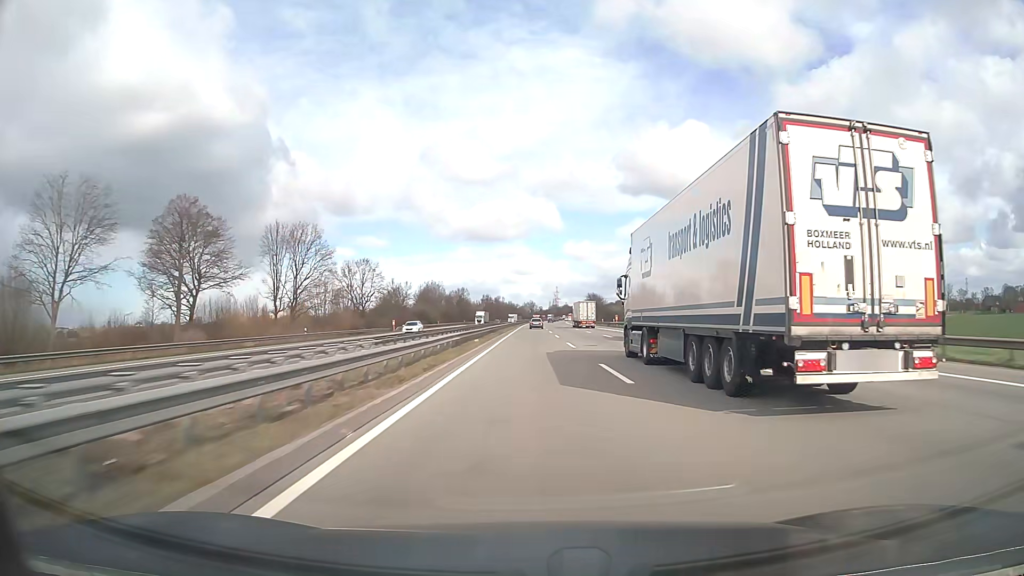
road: motorway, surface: asphalt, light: Day
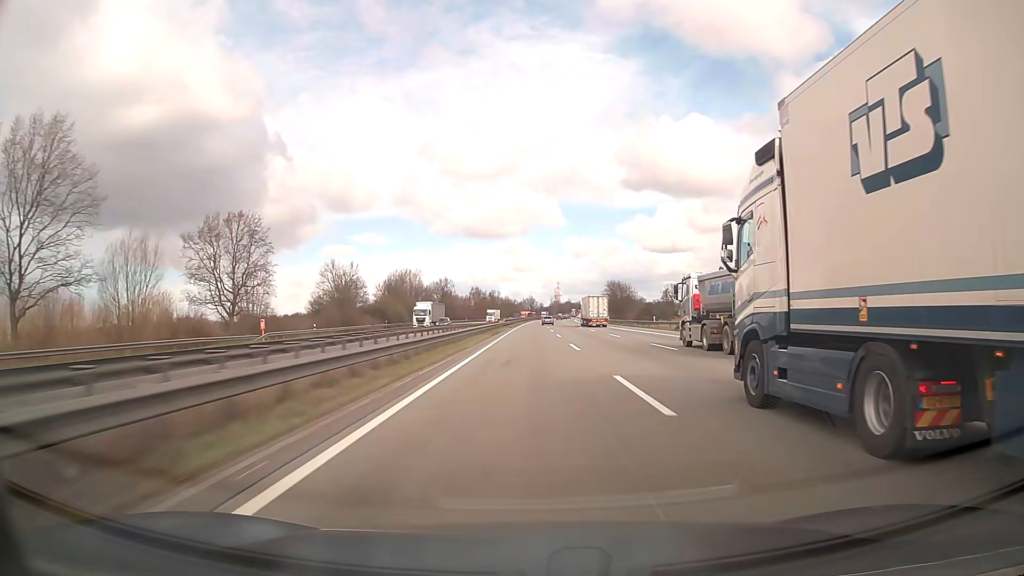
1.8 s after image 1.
(+0.2, +59.0) m; 0°
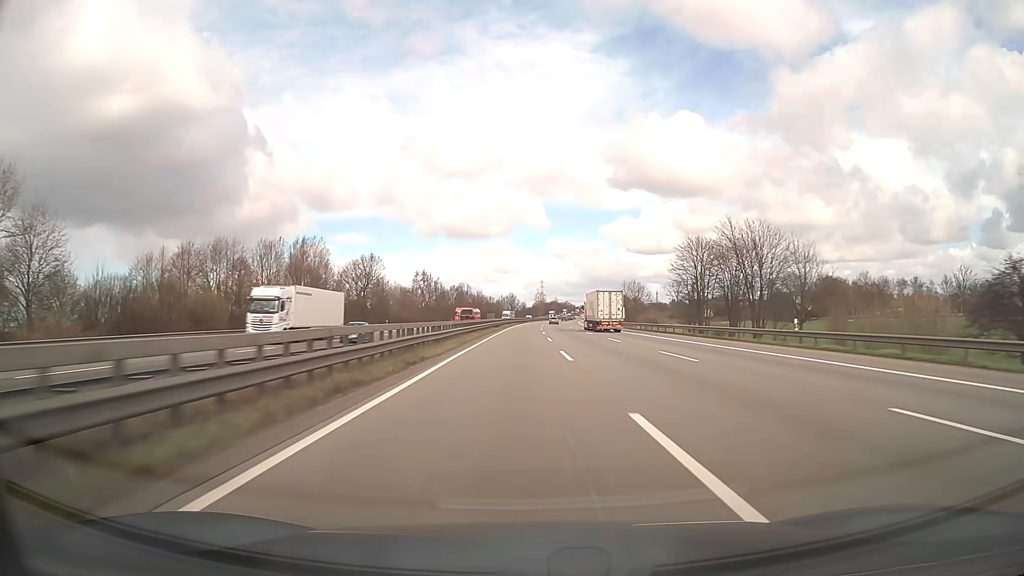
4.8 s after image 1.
(+0.7, +96.3) m; +2°
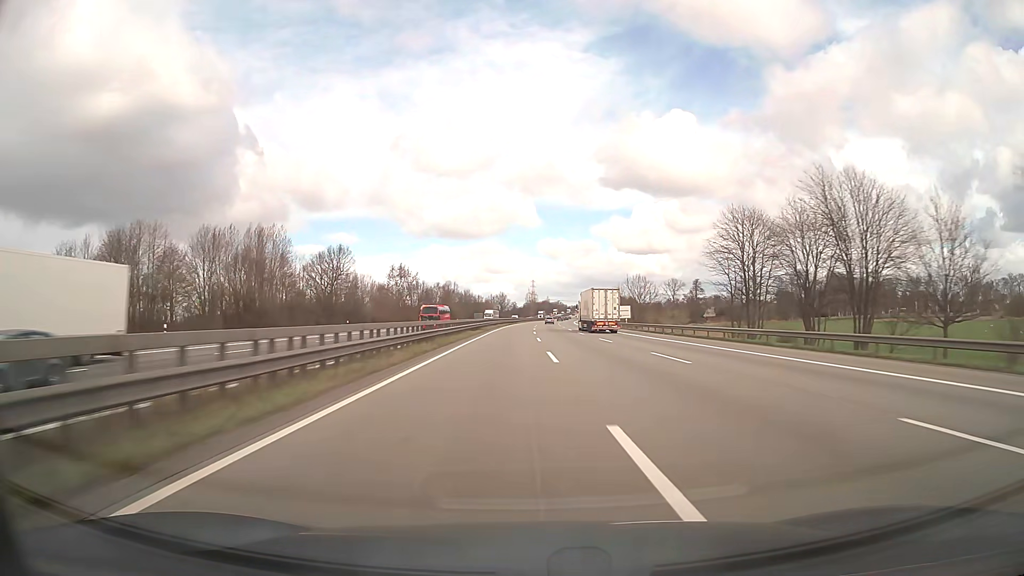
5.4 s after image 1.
(+0.1, +19.1) m; +1°
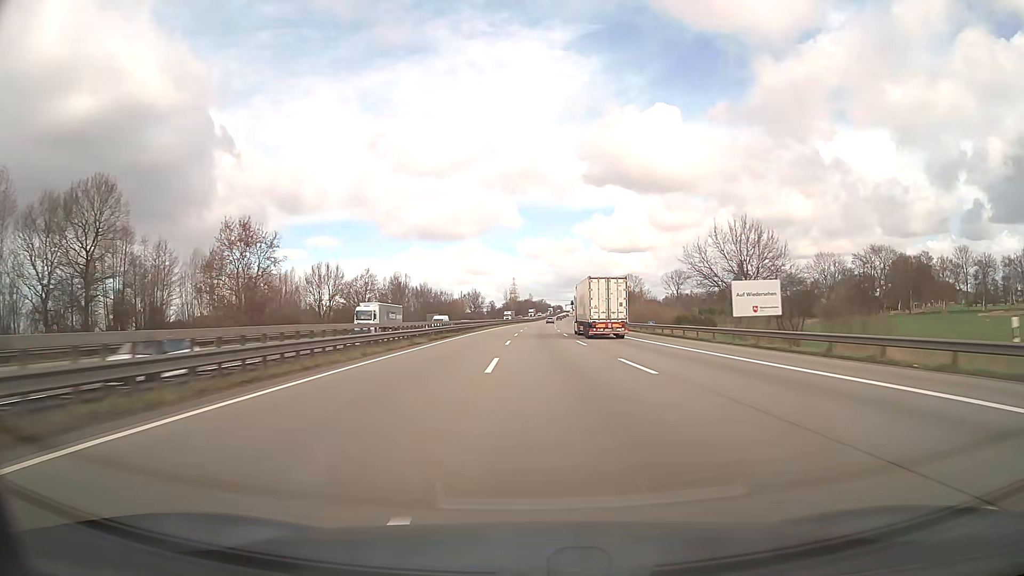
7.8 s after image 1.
(+1.3, +76.2) m; +2°
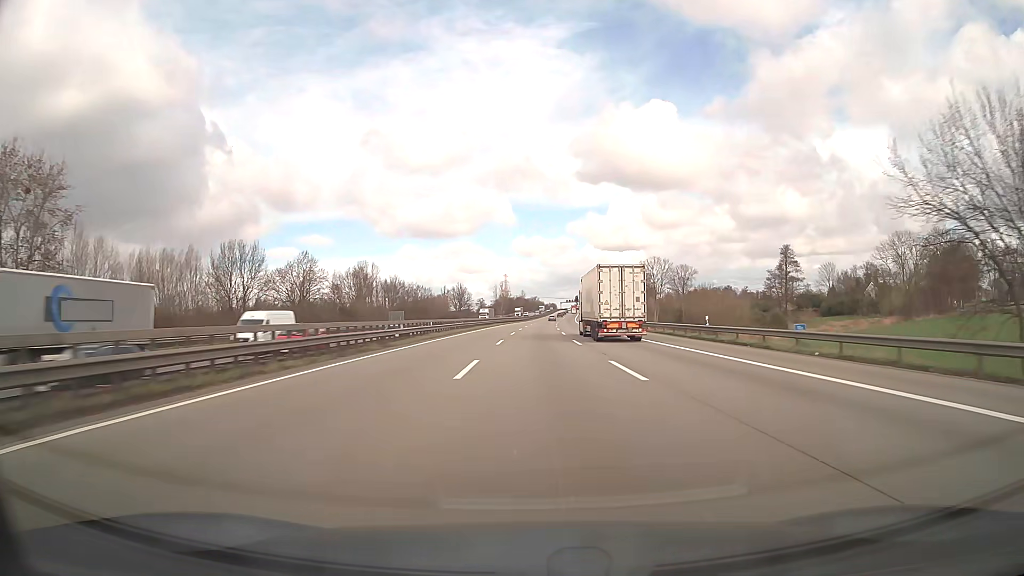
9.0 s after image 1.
(+0.1, +38.1) m; +1°
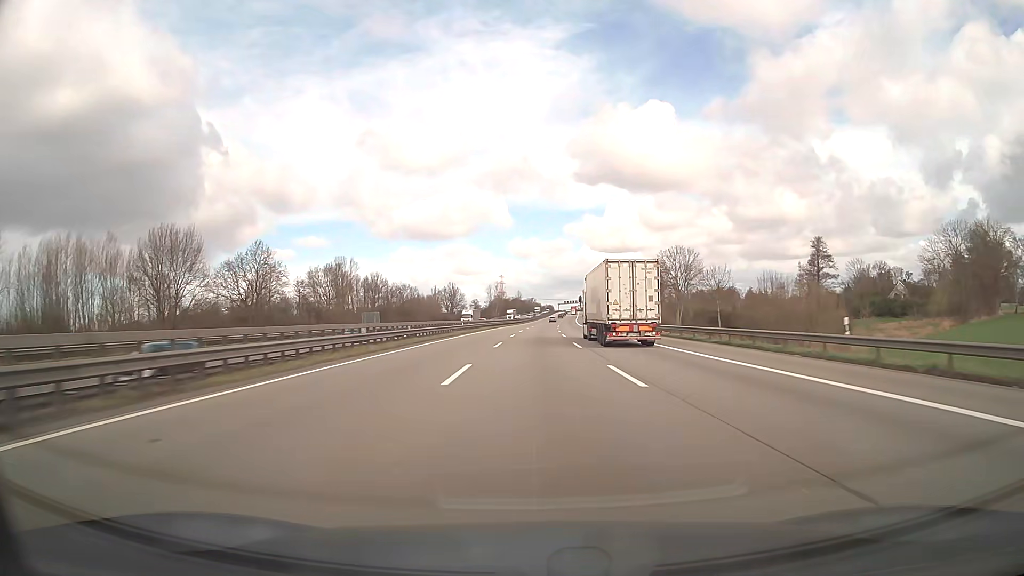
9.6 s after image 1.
(+0.1, +19.0) m; 0°
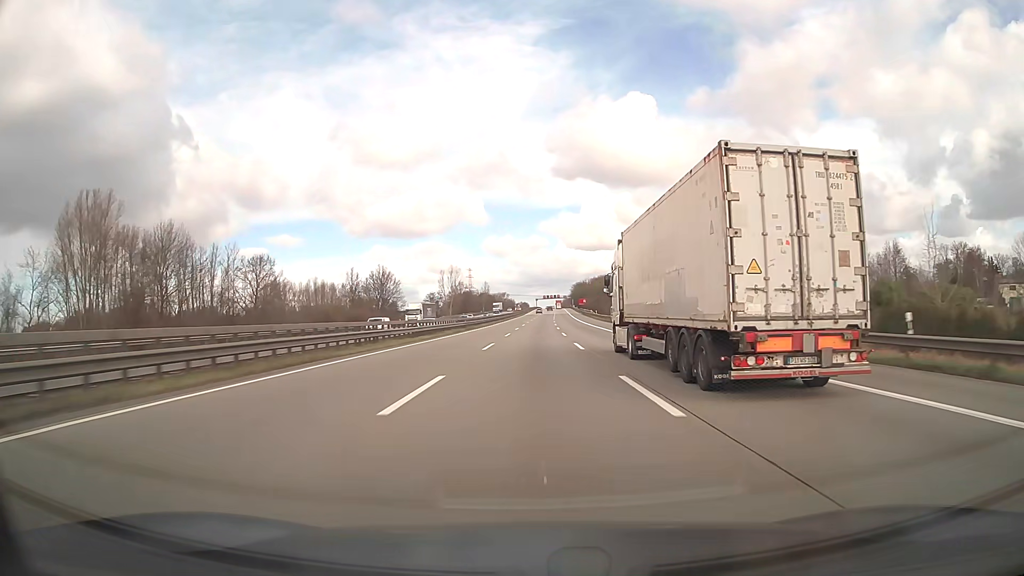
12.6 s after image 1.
(+1.6, +95.0) m; +2°
(0, +10) (0, +20) (0, +30) (0, +40) (0, +50) (+1, +60) (+1, +70) (+1, +80) (+1, +90) (+1, +100) m
